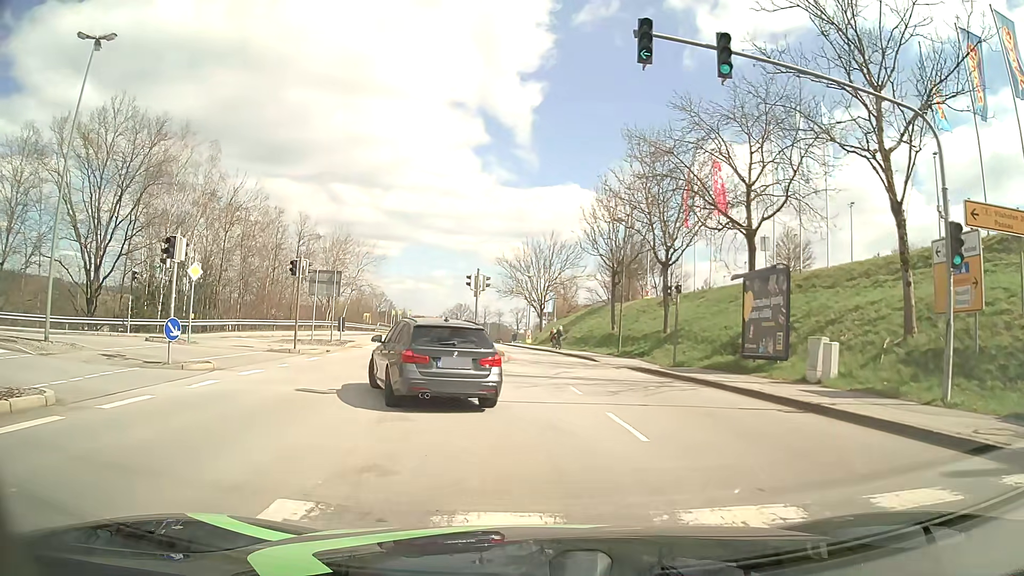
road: tertiary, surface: asphalt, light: Day
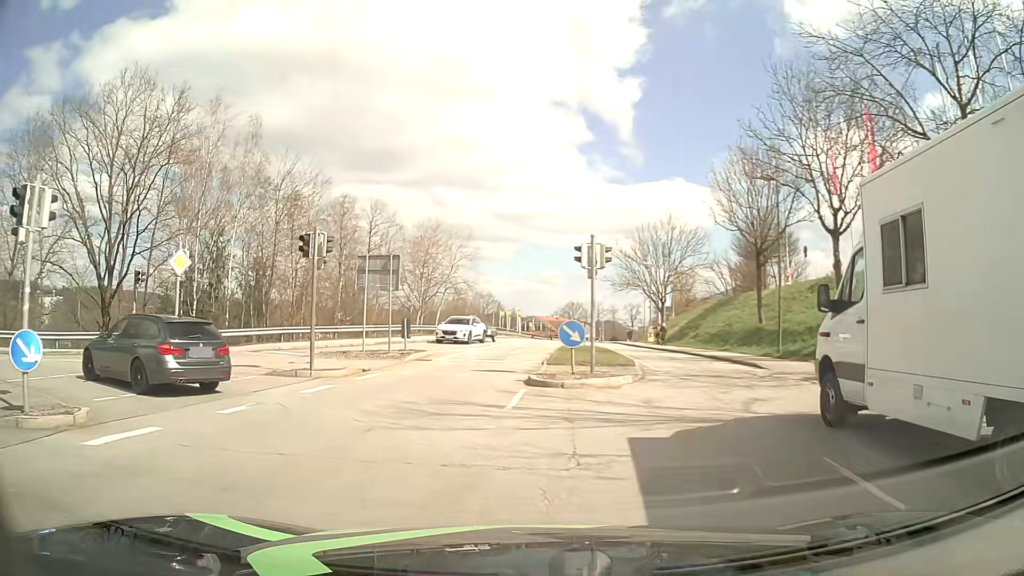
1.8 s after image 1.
(-0.8, +9.6) m; -9°
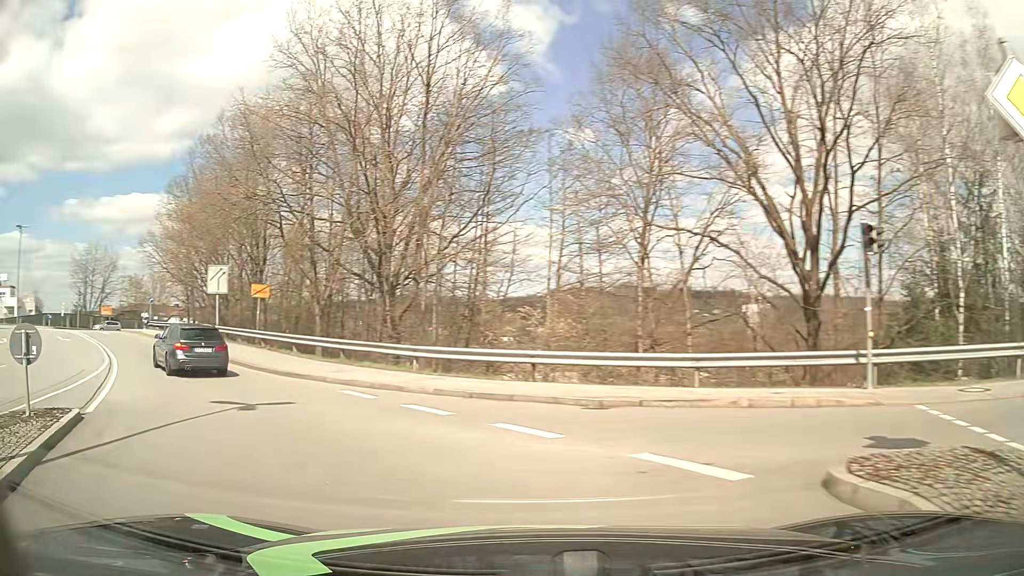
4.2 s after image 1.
(-7.7, +13.7) m; -63°
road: primary_link
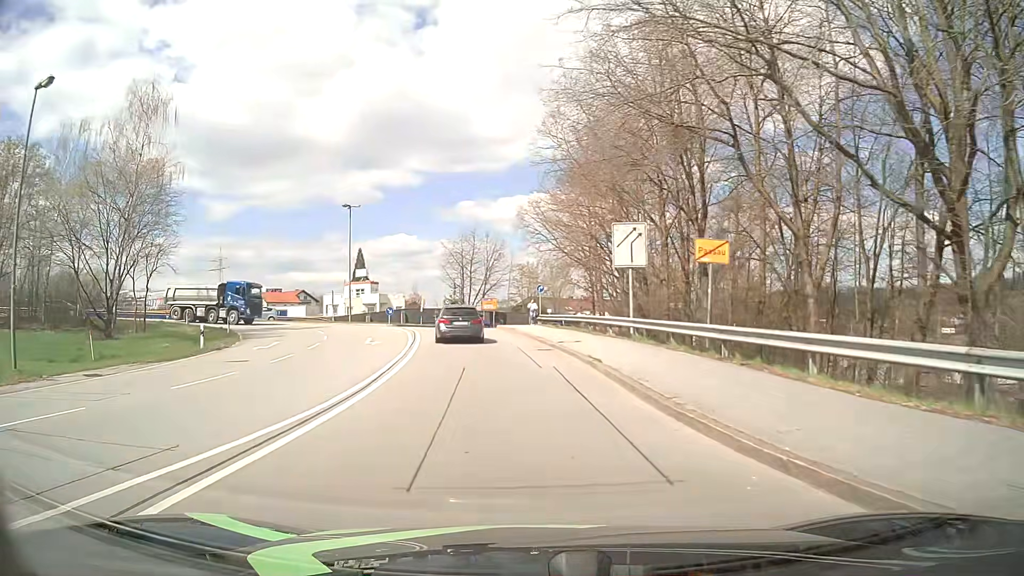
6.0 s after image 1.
(-5.9, +13.8) m; -37°
